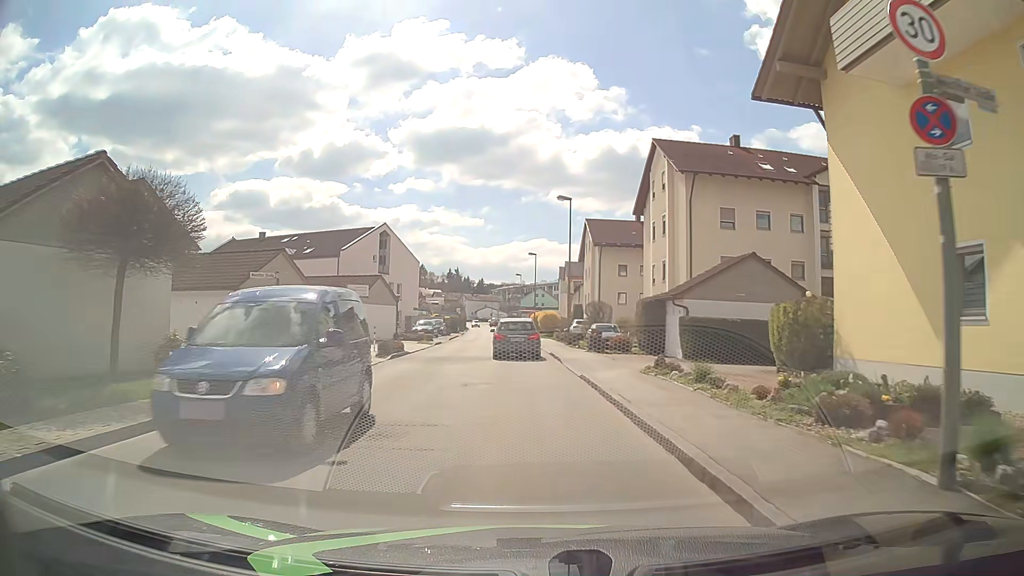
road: unclassified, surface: asphalt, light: Day
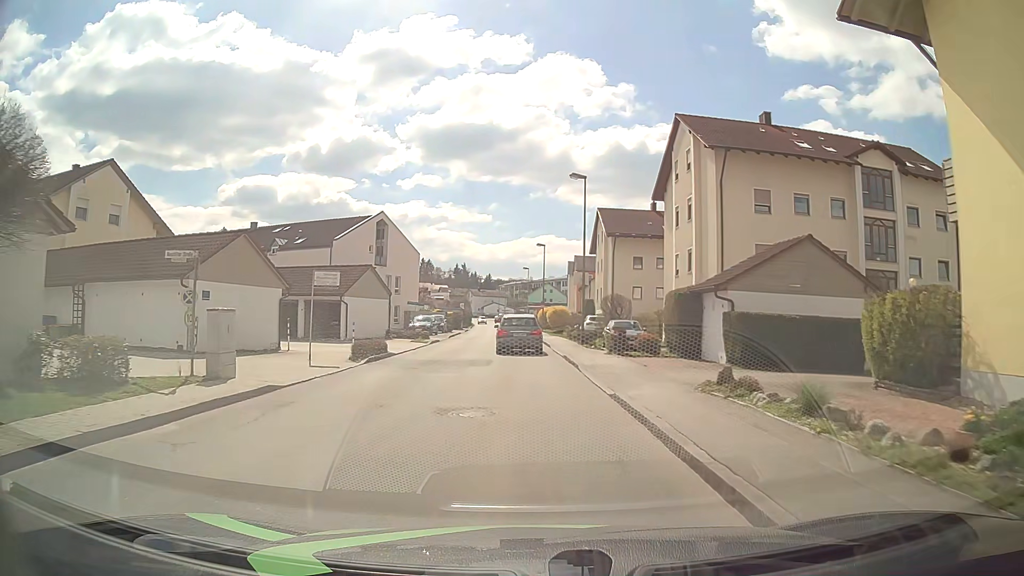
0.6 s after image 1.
(-0.1, +4.8) m; -1°
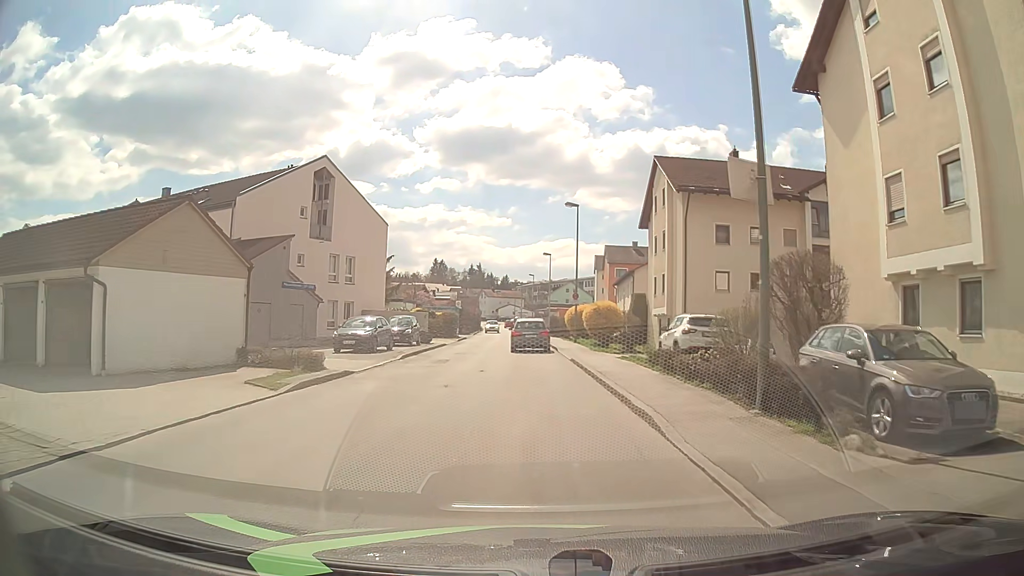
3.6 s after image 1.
(-0.4, +23.2) m; -1°
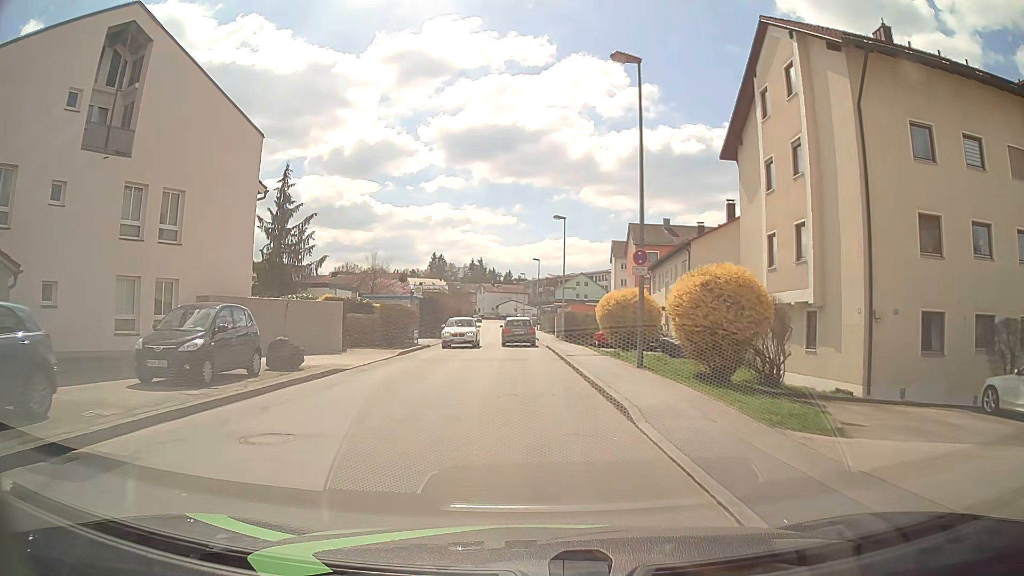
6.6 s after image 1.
(-0.3, +22.5) m; -1°
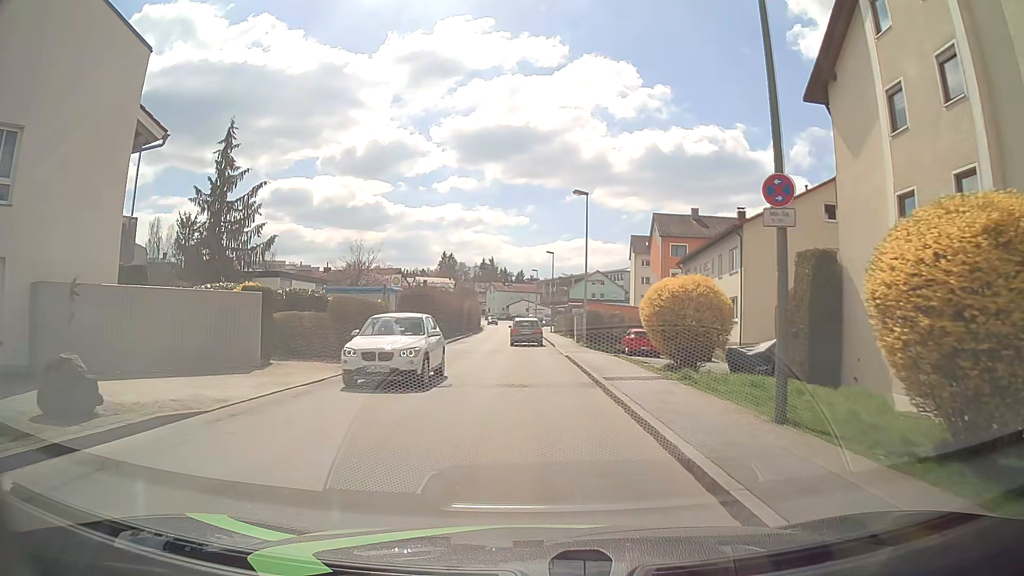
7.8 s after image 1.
(-0.1, +9.0) m; -1°
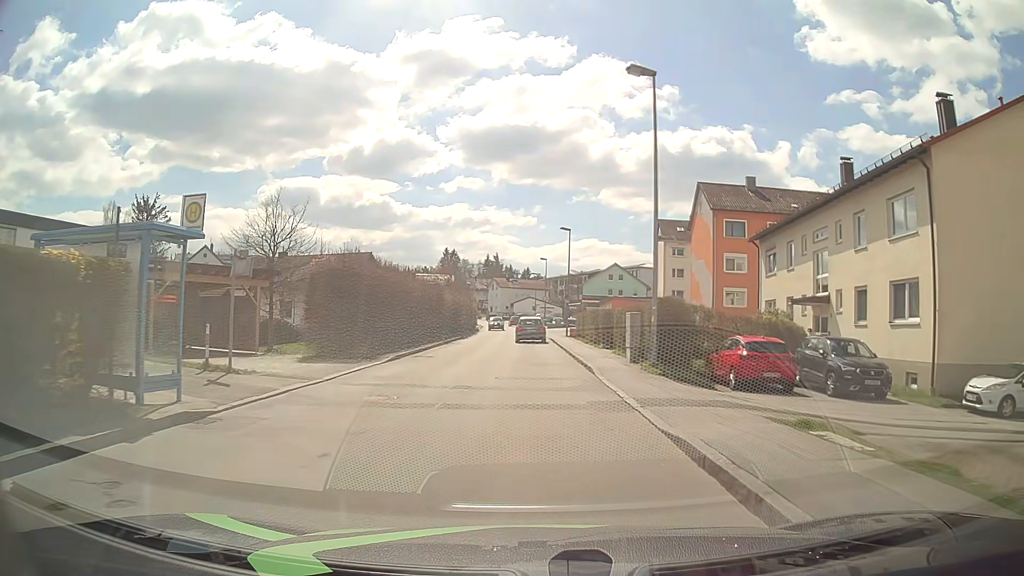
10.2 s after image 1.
(-0.4, +17.9) m; -1°
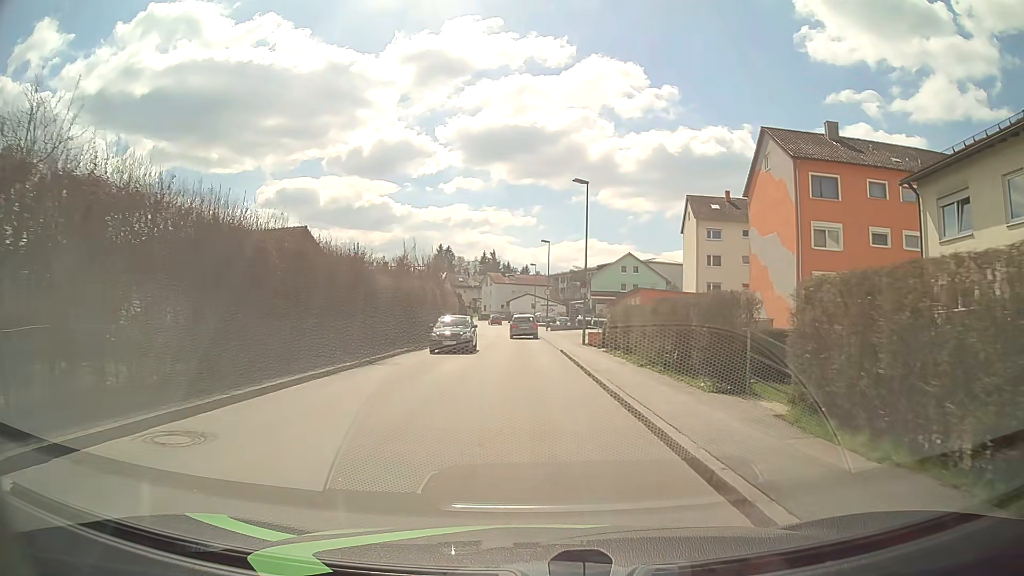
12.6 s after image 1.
(-0.1, +17.8) m; 0°
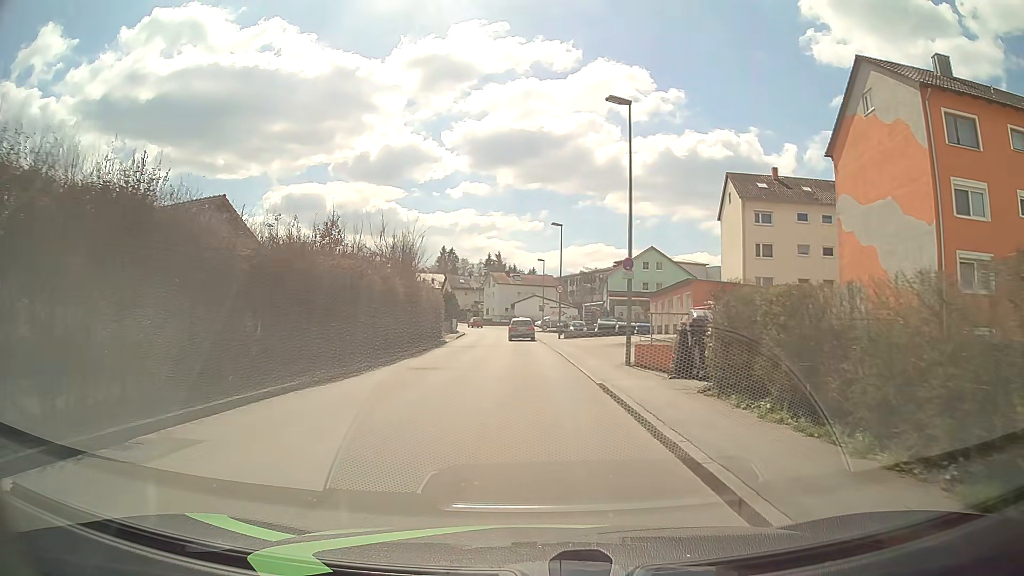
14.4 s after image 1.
(0.0, +13.4) m; 0°
(0, +10) (0, +20) (0, +30) (-1, +40) (-1, +50) (-2, +60) (-3, +70) (-4, +80) (-6, +90) (-9, +99) m
